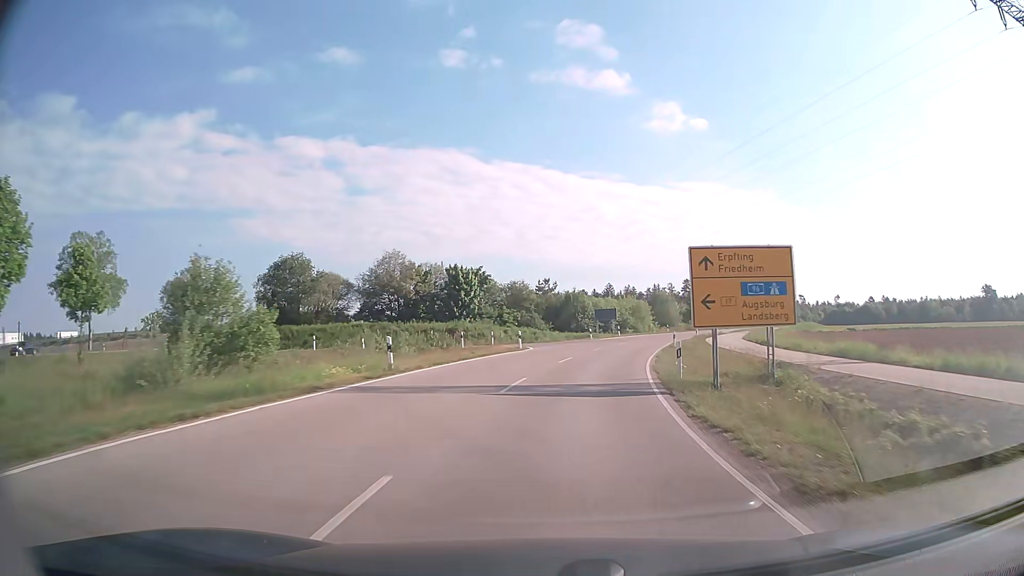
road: unclassified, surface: asphalt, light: Day
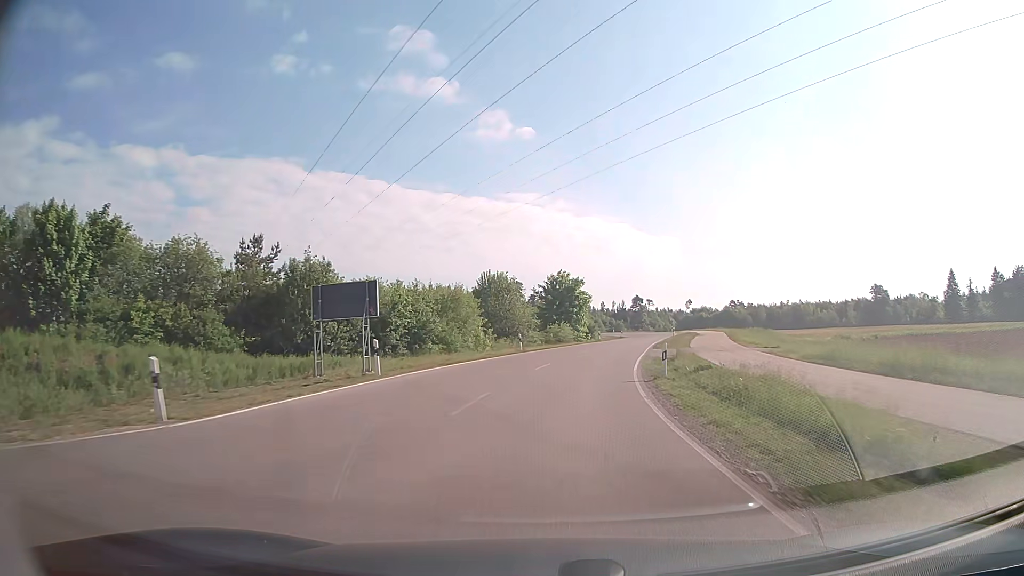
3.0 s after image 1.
(+7.1, +49.8) m; +15°
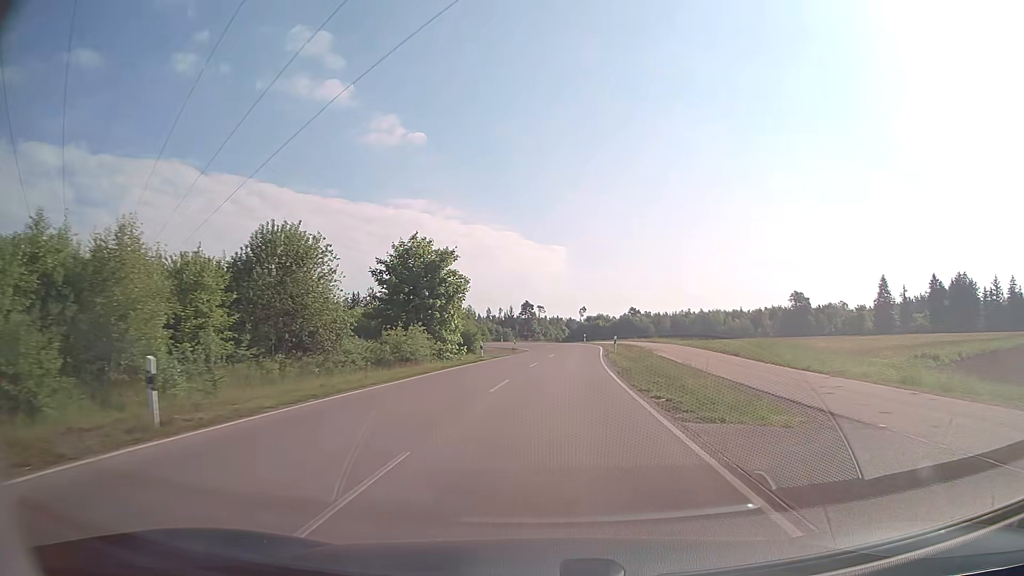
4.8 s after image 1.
(+2.4, +30.2) m; +9°
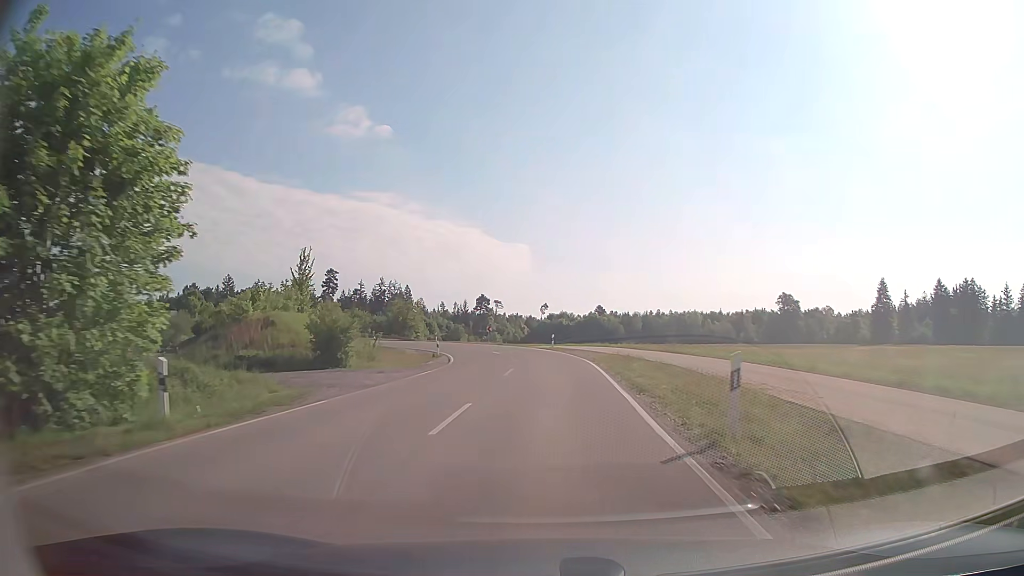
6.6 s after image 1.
(+1.3, +30.3) m; +3°
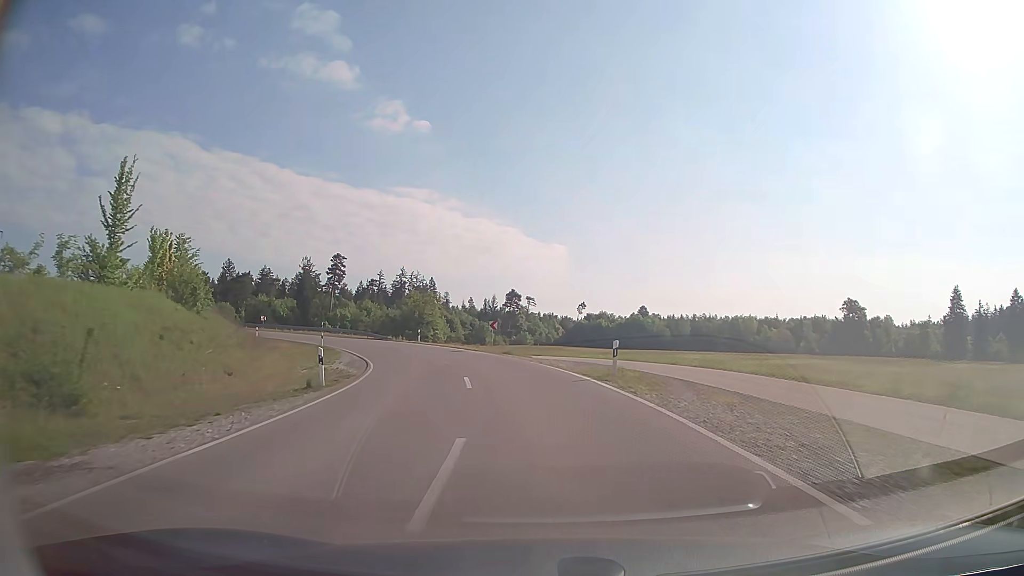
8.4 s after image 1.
(-0.1, +28.8) m; -3°
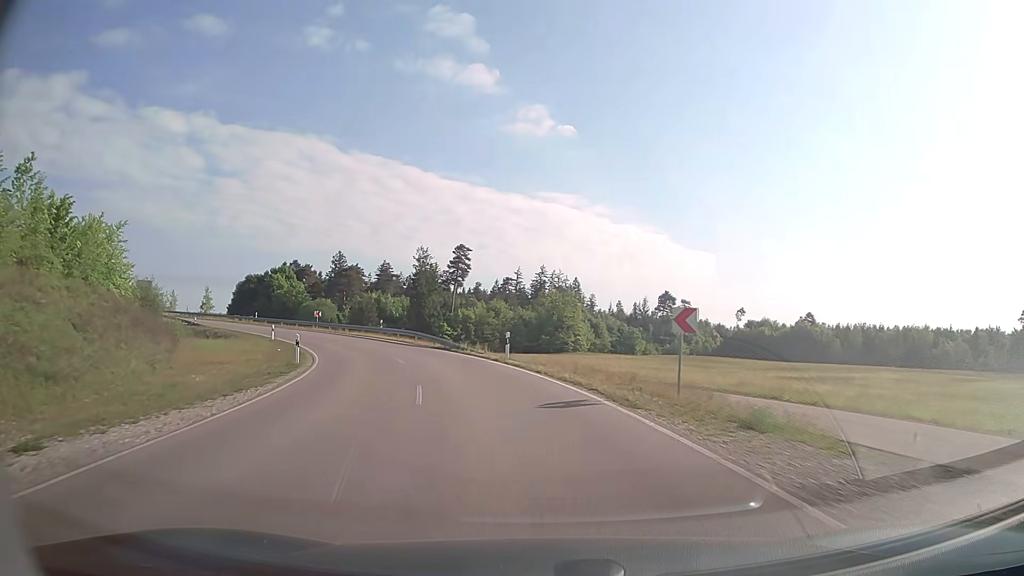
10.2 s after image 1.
(-2.6, +28.6) m; -12°
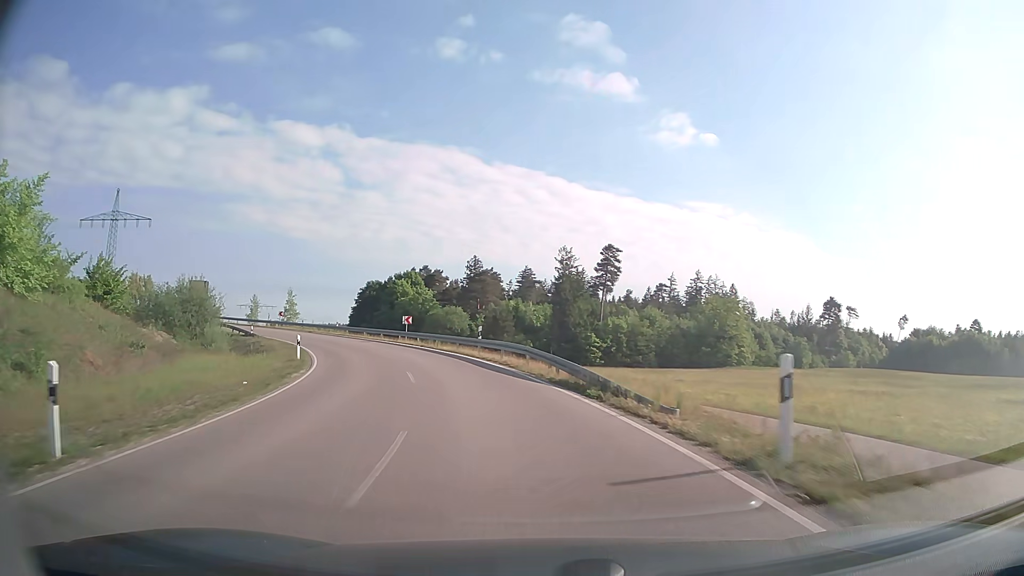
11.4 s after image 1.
(-2.1, +19.1) m; -13°
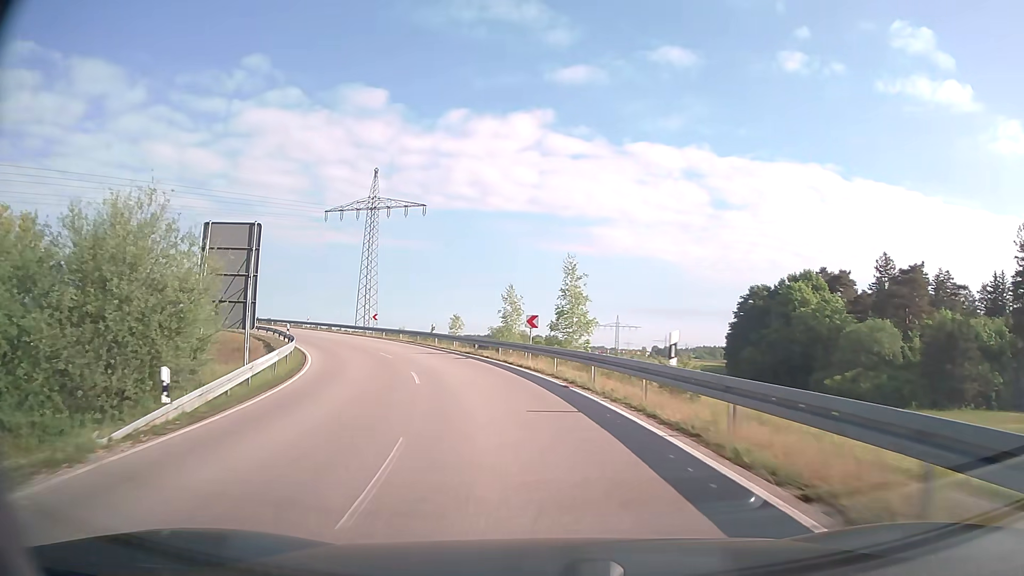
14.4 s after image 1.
(-13.5, +47.1) m; -32°
(-1, +10) (-2, +20) (-5, +29) (-9, +39) (-14, +47) (-19, +56) (-26, +63) (-33, +70) (-41, +76) (-50, +82) m
